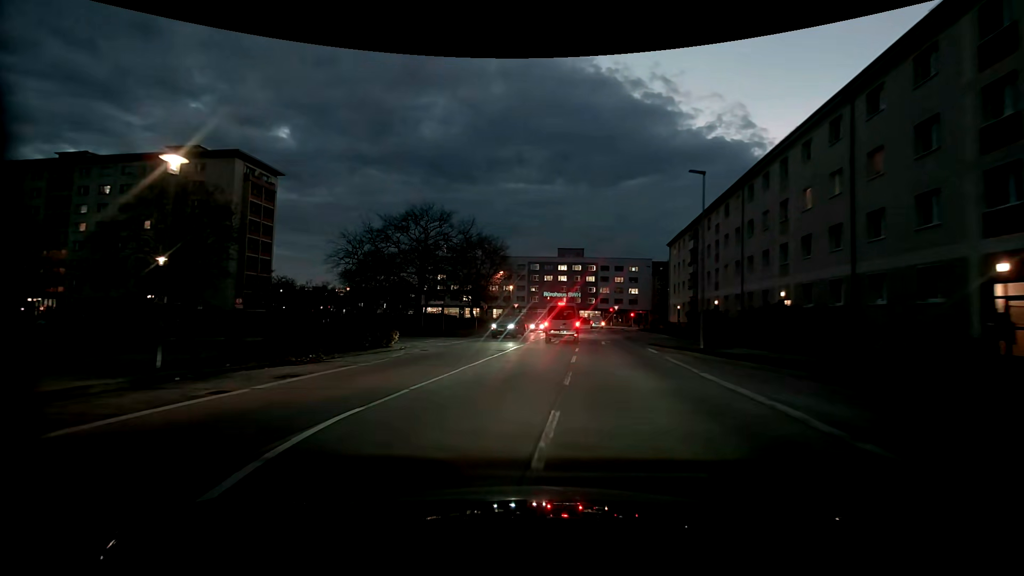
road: tertiary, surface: asphalt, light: Dusk
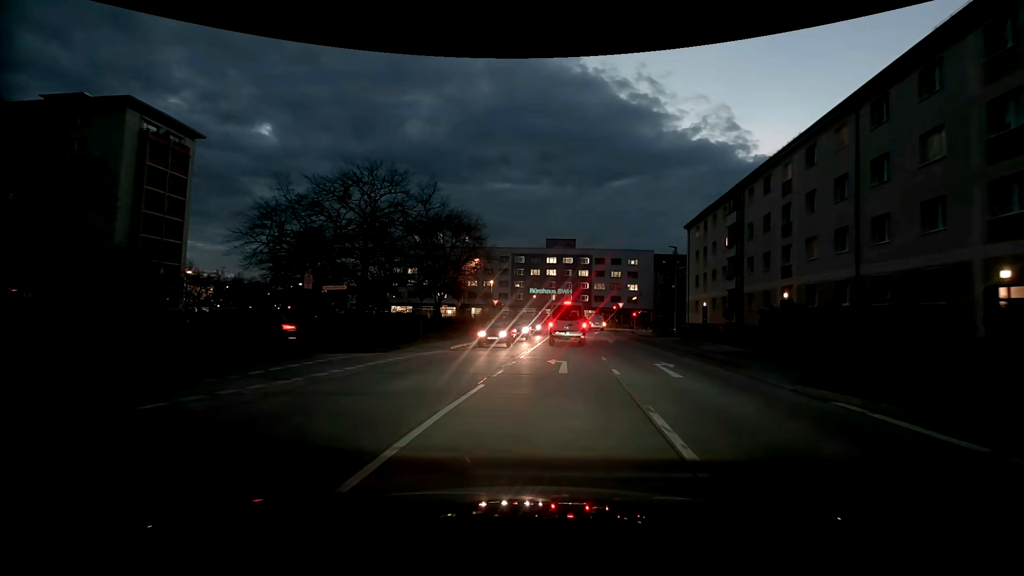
(+0.2, +17.3) m; +2°
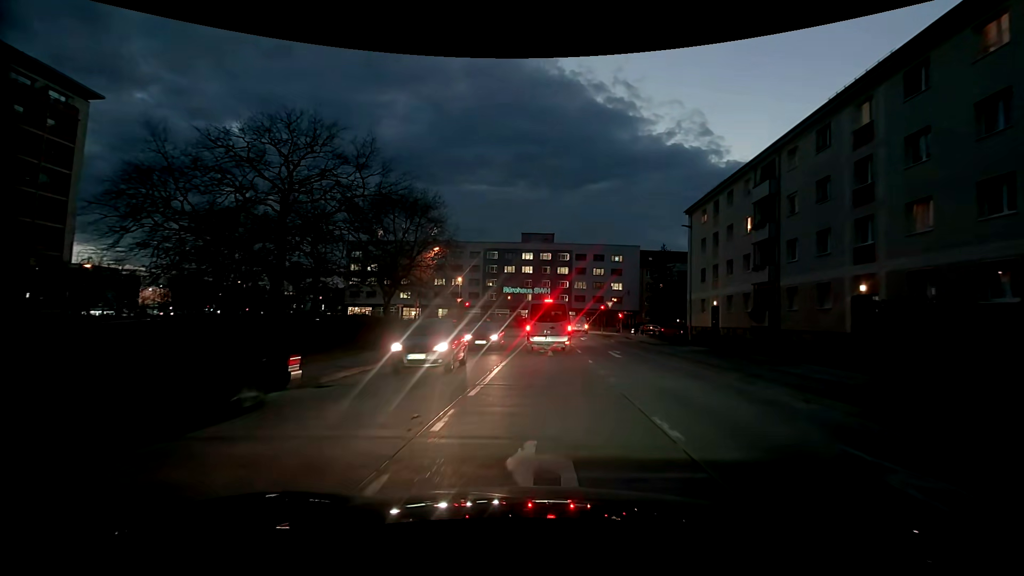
(+0.2, +11.6) m; +2°
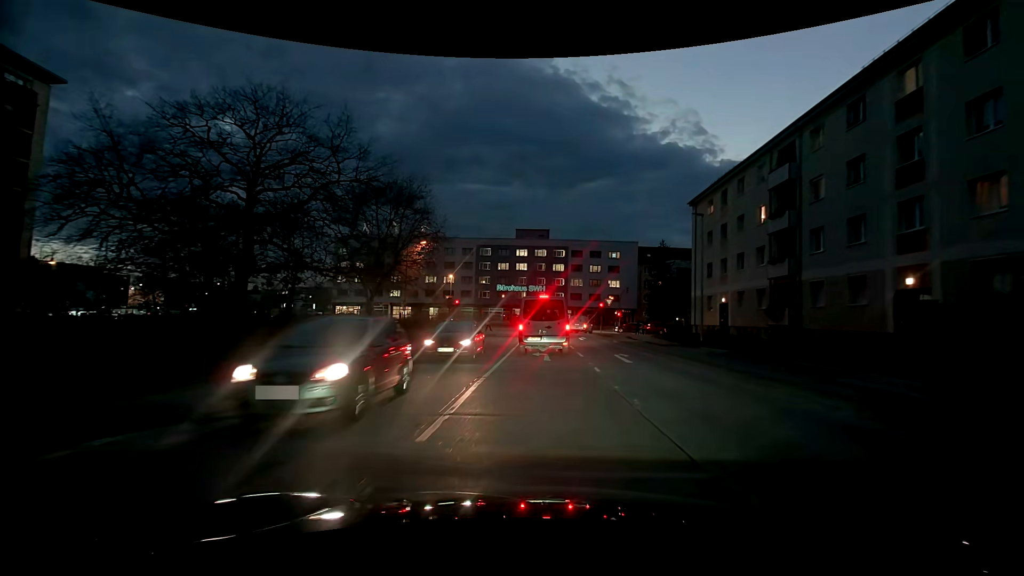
(0.0, +3.6) m; +1°
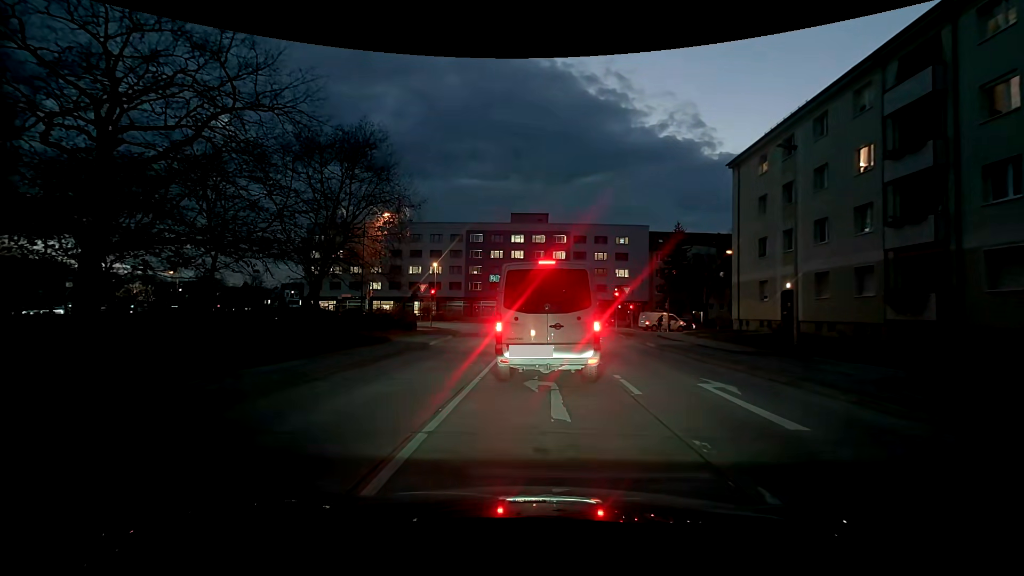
(+0.1, +11.0) m; +1°
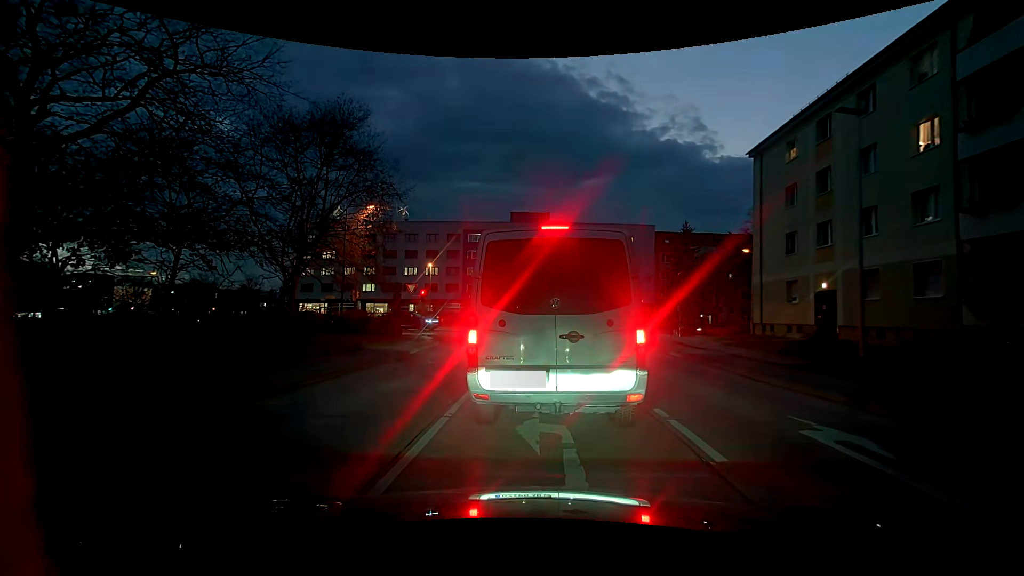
(0.0, +3.5) m; -2°
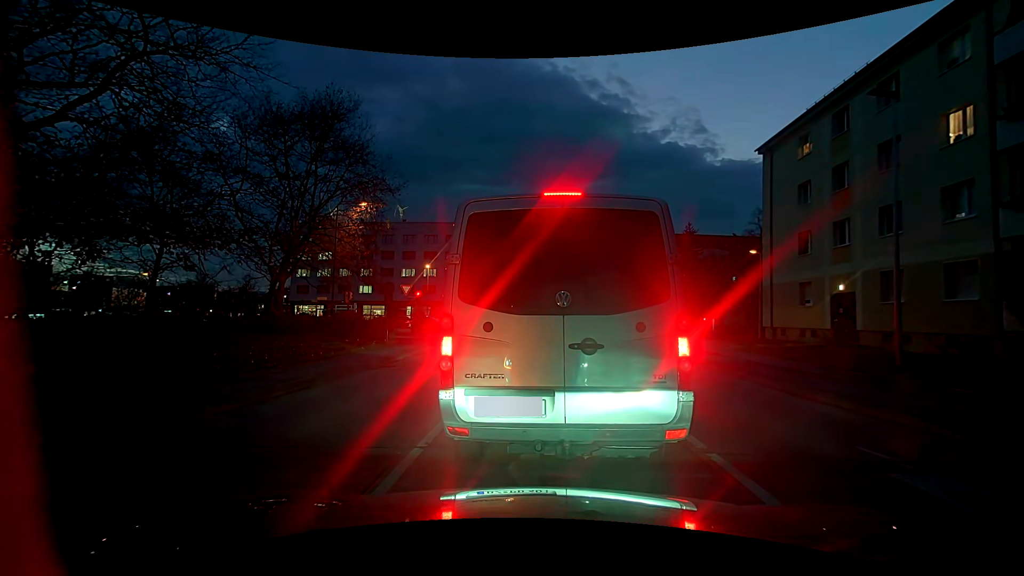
(0.0, +1.5) m; 0°
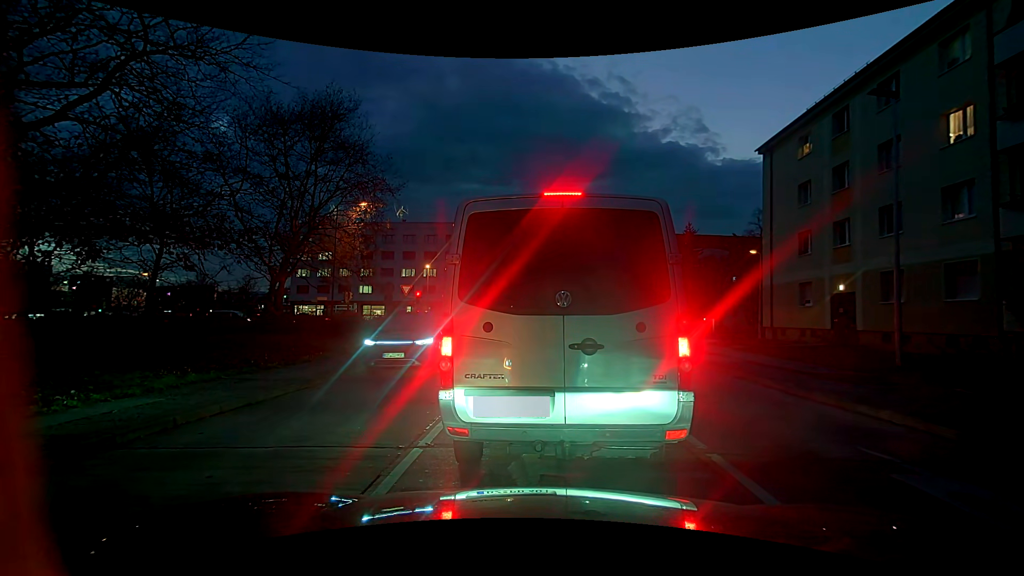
(0.0, +0.1) m; 0°
(0, +10) (+1, +20) (+1, +30) (+1, +40) (0, +50) (-6, +58) (-15, +62) (-25, +63) (-35, +63) (-45, +63) m
